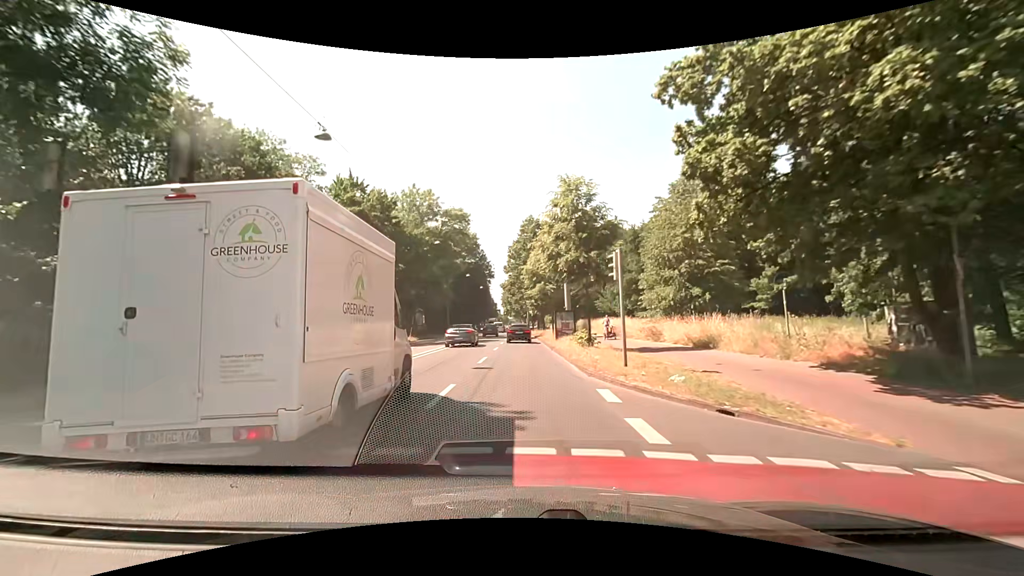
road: primary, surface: asphalt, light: Day
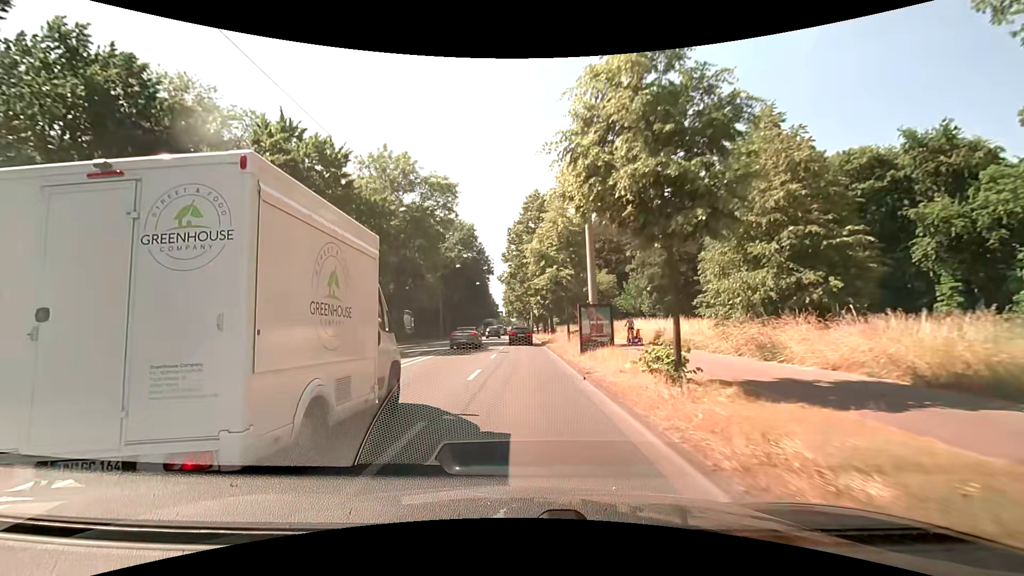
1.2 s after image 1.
(-0.1, +13.2) m; -1°
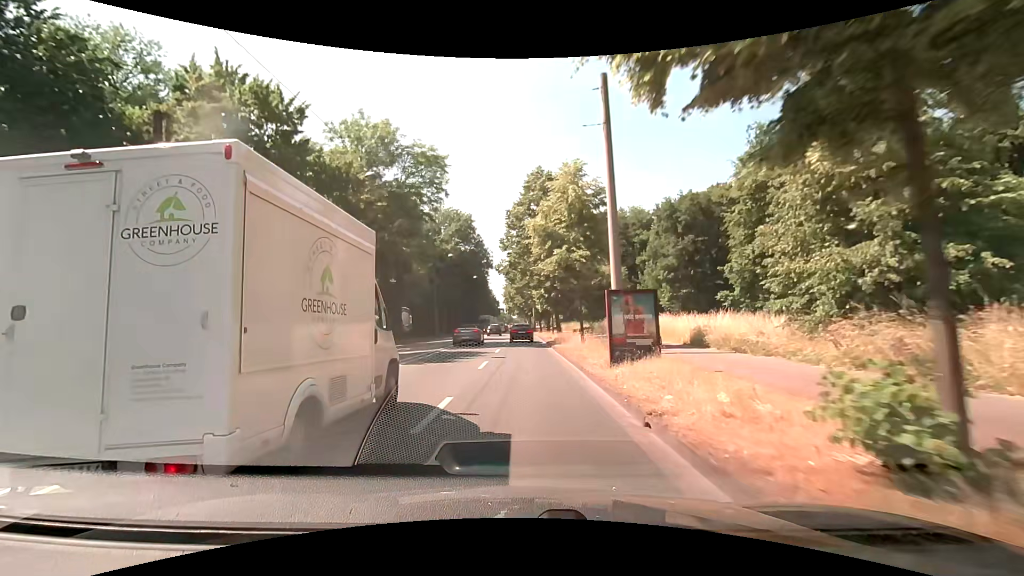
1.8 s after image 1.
(+0.1, +6.7) m; +1°
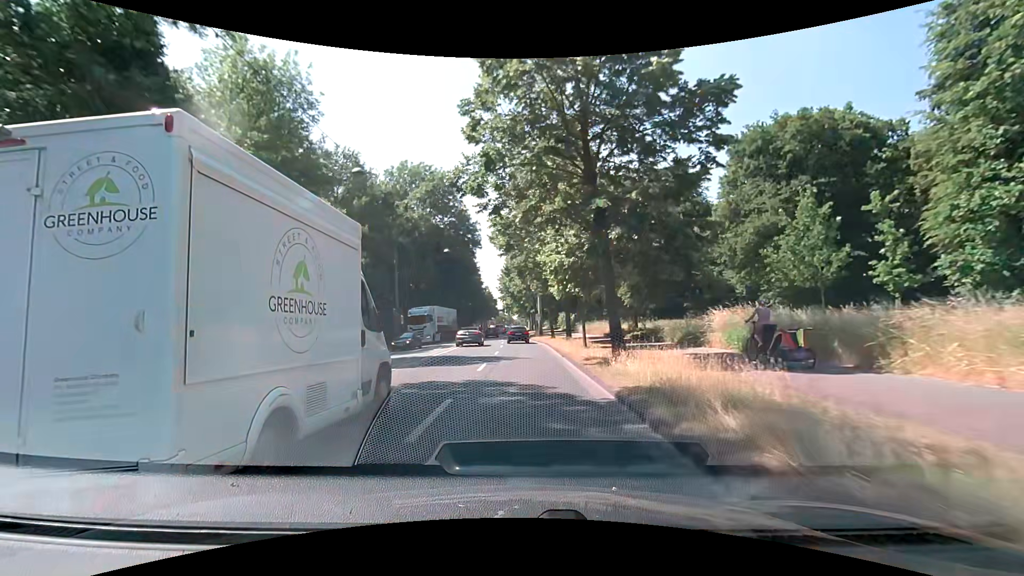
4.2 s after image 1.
(0.0, +27.5) m; 0°
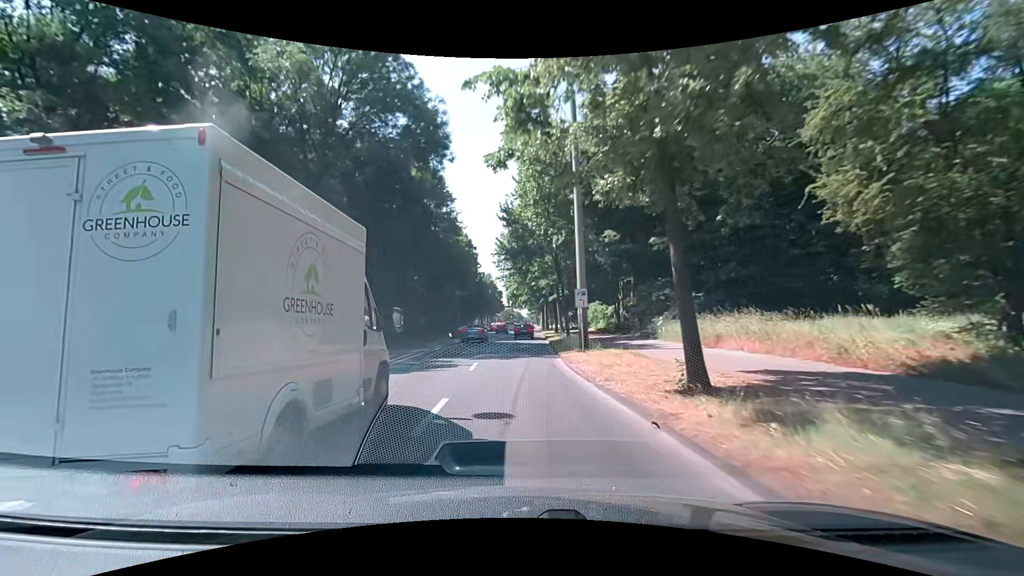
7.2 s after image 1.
(-0.3, +36.0) m; -1°
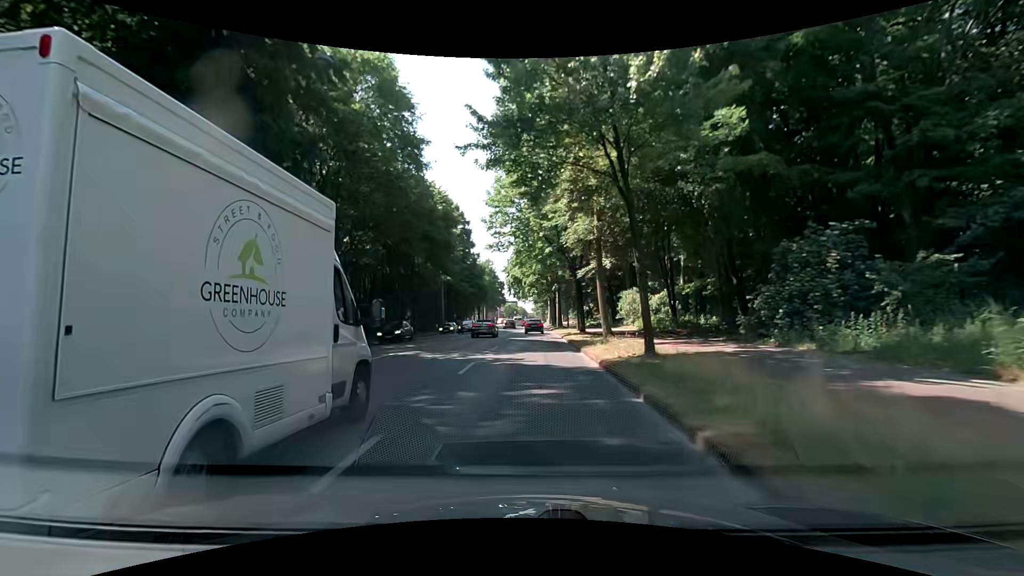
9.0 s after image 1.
(-0.3, +22.4) m; -1°
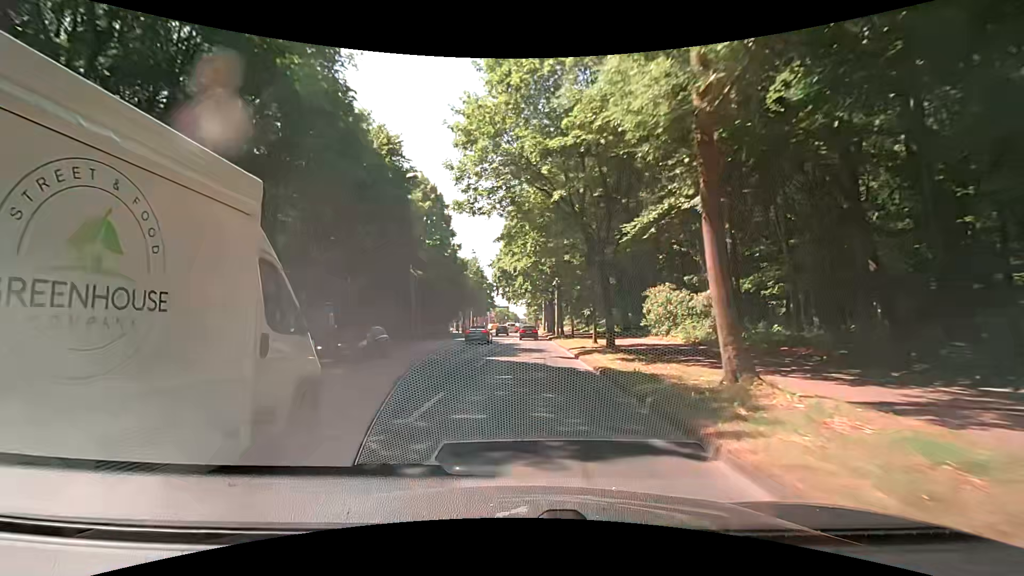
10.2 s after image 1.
(0.0, +14.8) m; +1°
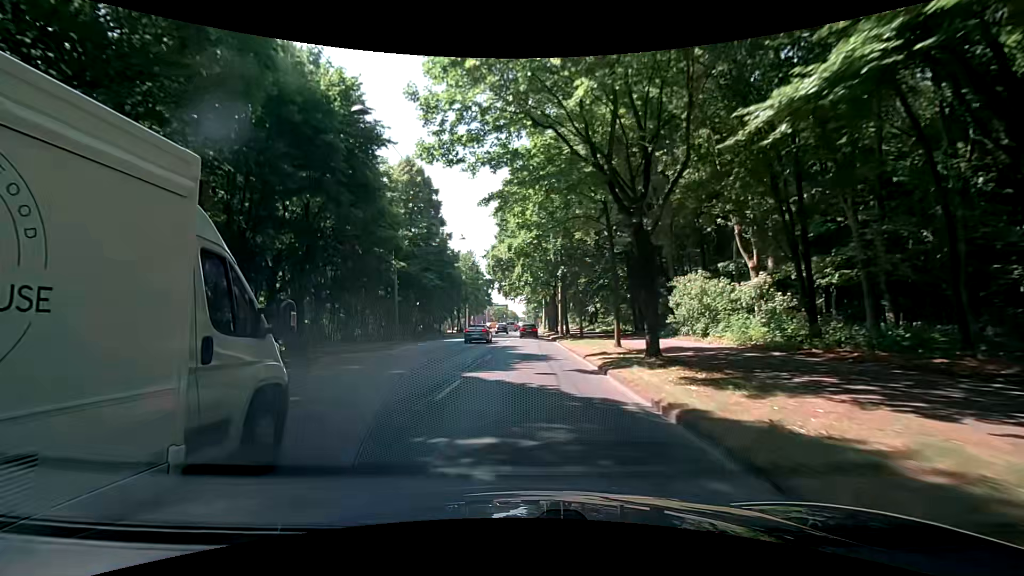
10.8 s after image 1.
(-0.1, +7.4) m; -1°
(0, +10) (0, +20) (0, +30) (+1, +40) (+1, +50) (+1, +60) (+1, +70) (+1, +80) (+2, +90) (+2, +100) m
